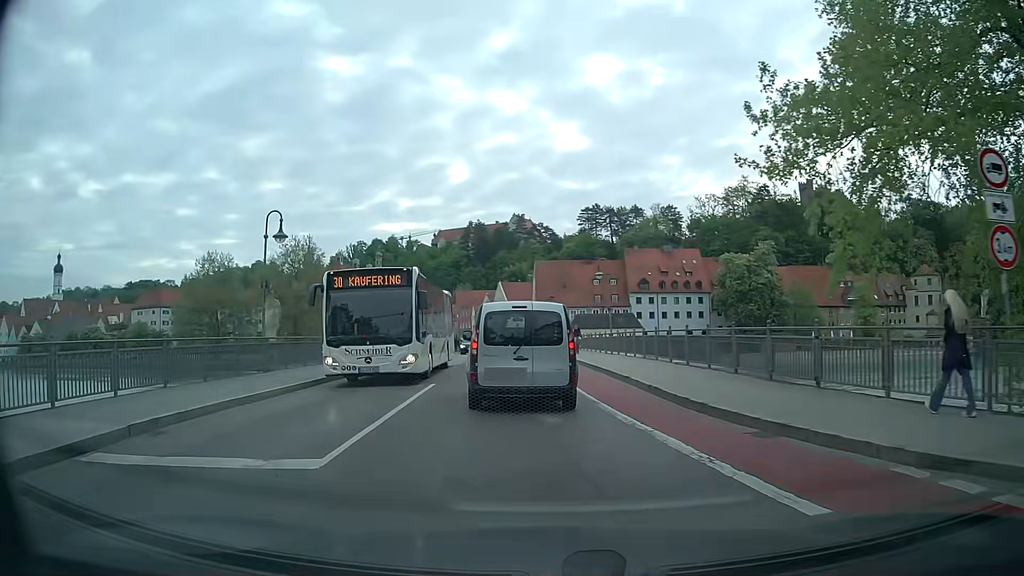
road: secondary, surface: asphalt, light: Day
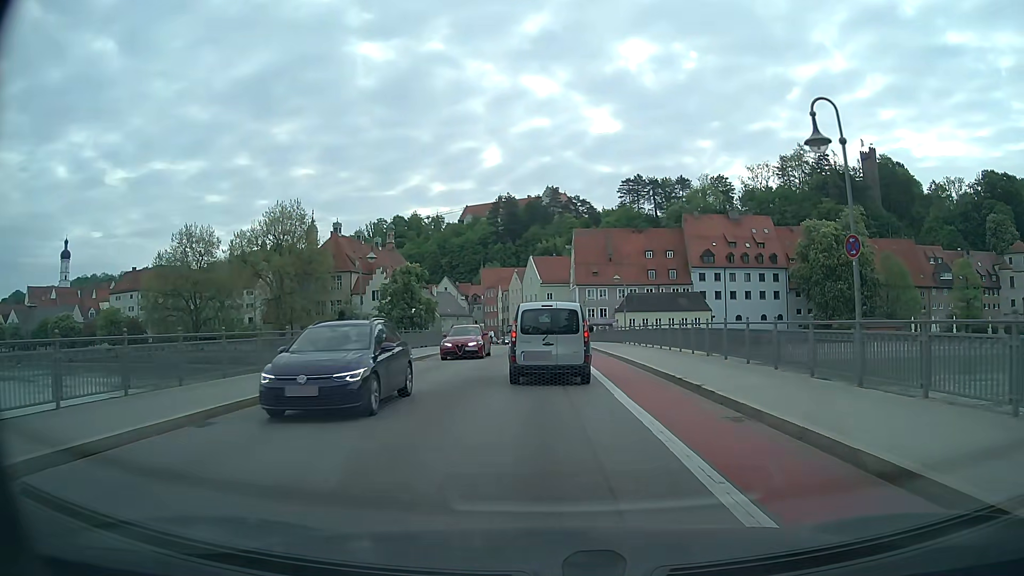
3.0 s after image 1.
(-1.9, +25.7) m; -4°
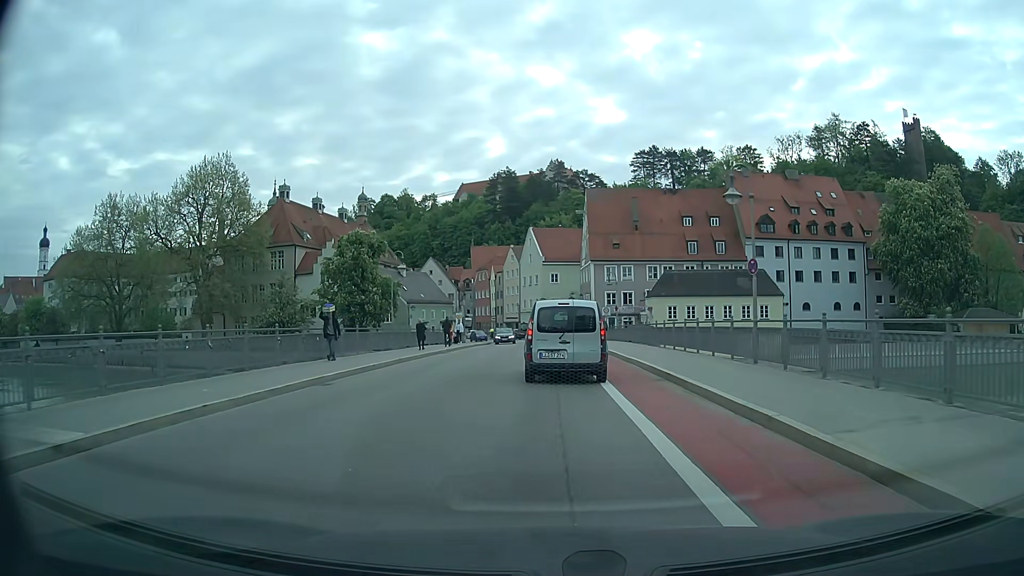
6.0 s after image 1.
(-0.3, +27.8) m; -1°
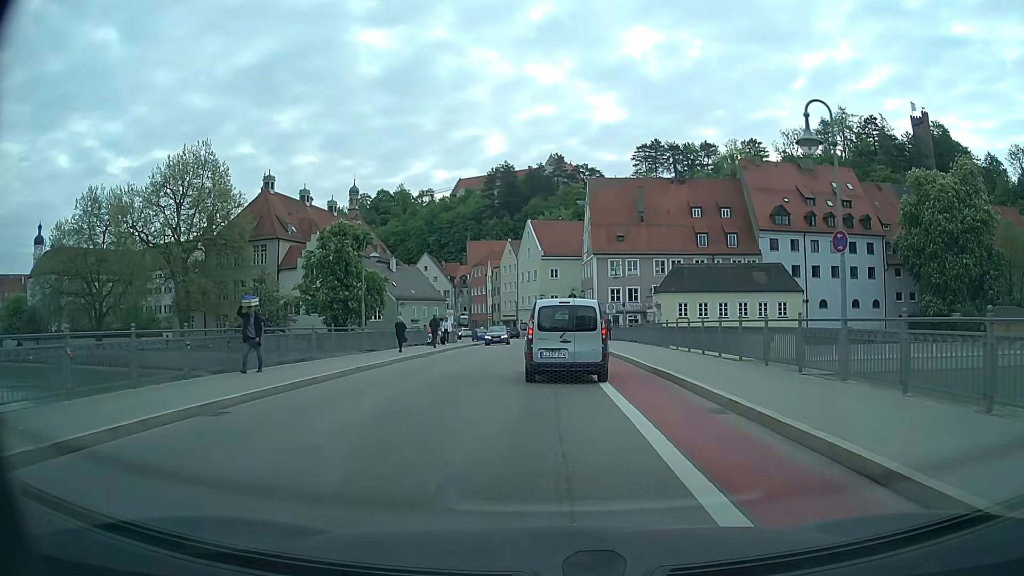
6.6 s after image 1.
(0.0, +5.5) m; 0°
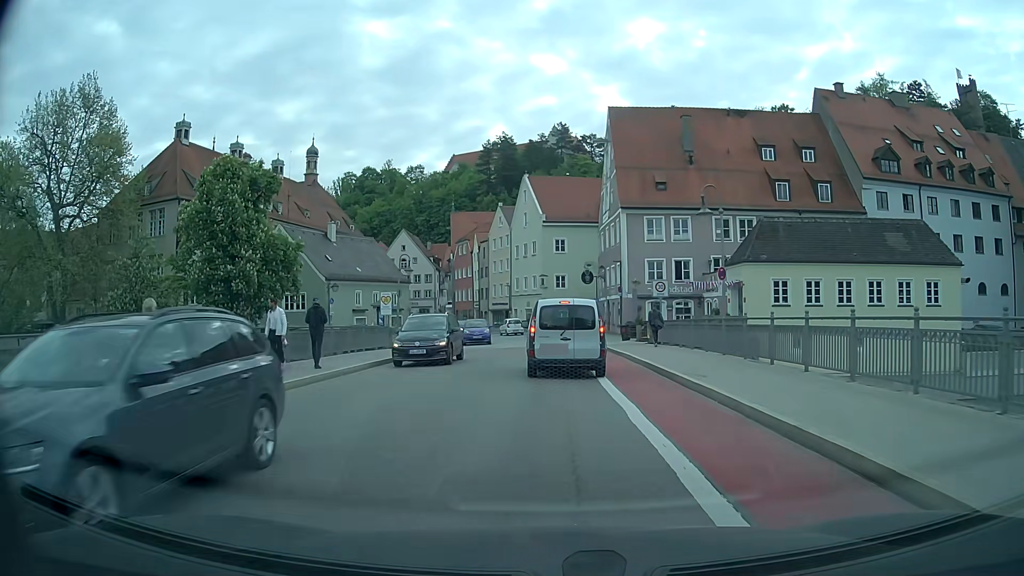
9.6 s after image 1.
(+0.1, +24.9) m; 0°
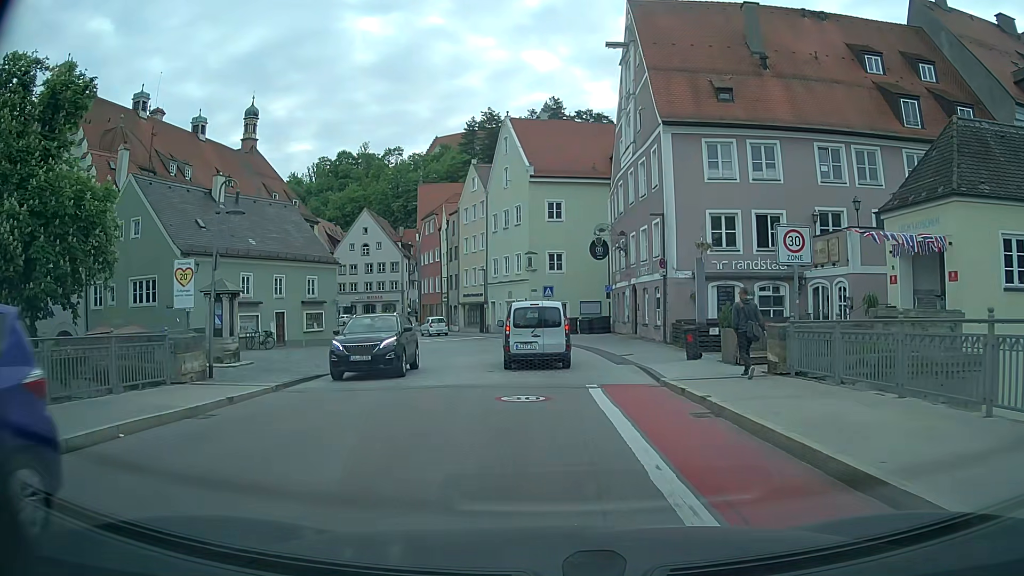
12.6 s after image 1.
(+0.2, +20.1) m; +1°
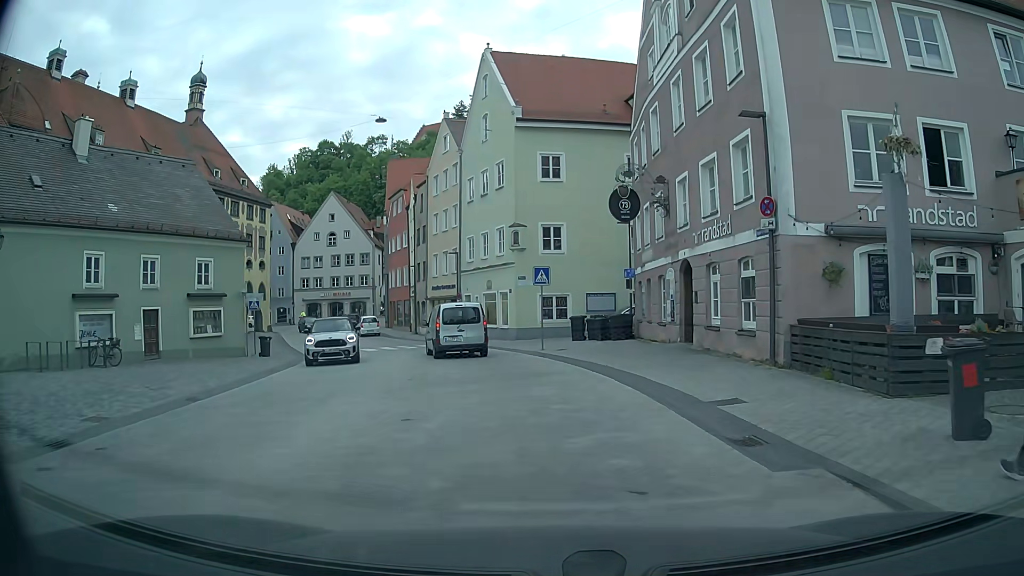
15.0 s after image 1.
(-0.1, +13.5) m; 0°
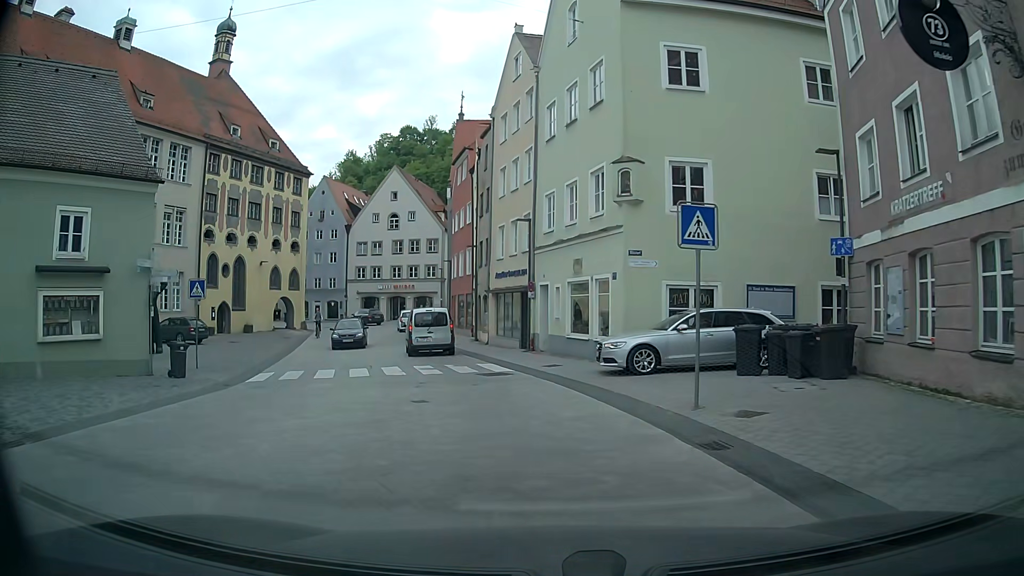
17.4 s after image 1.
(-0.8, +14.7) m; -9°
